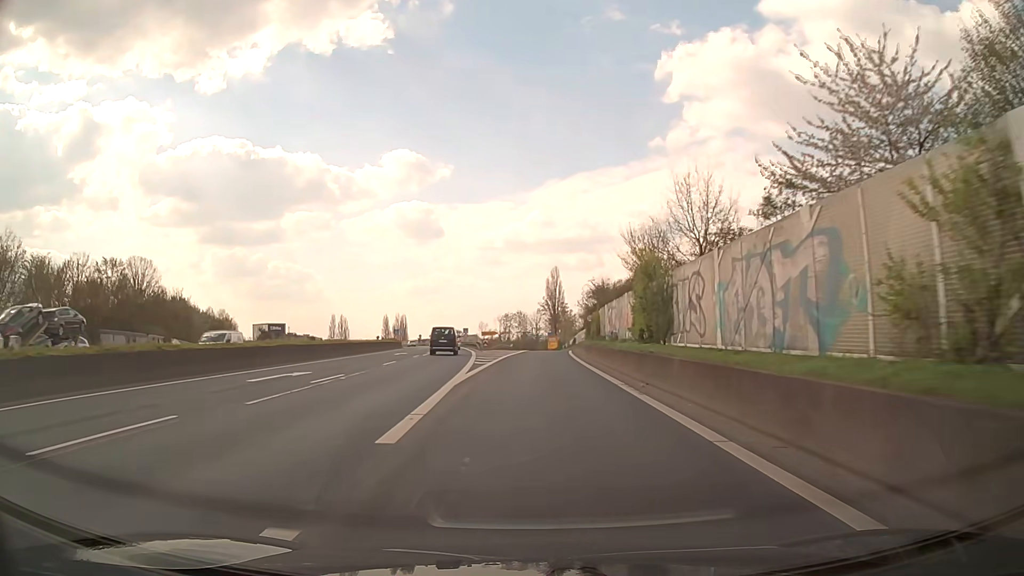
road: trunk_link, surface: asphalt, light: Day
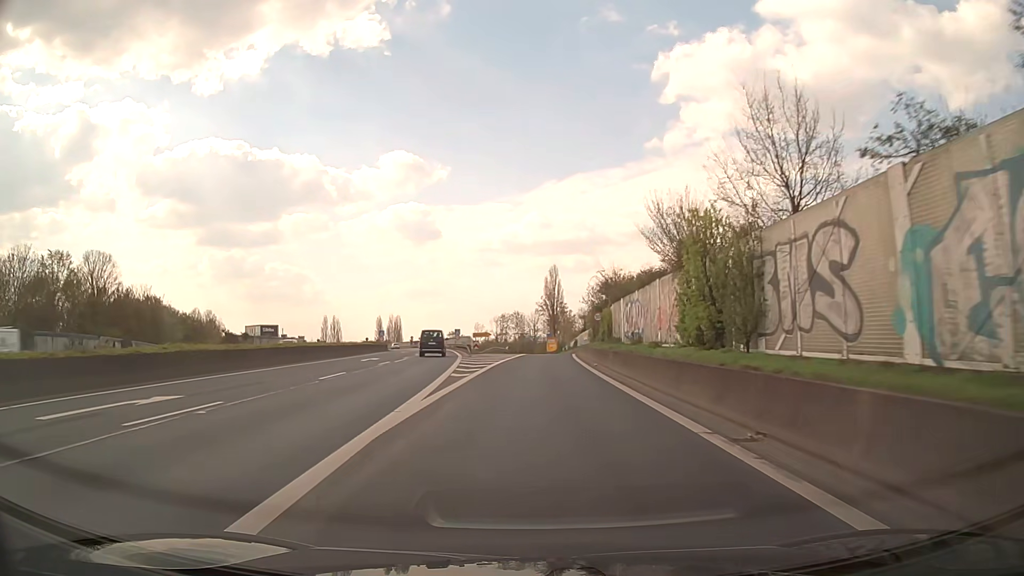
(0.0, +9.2) m; 0°
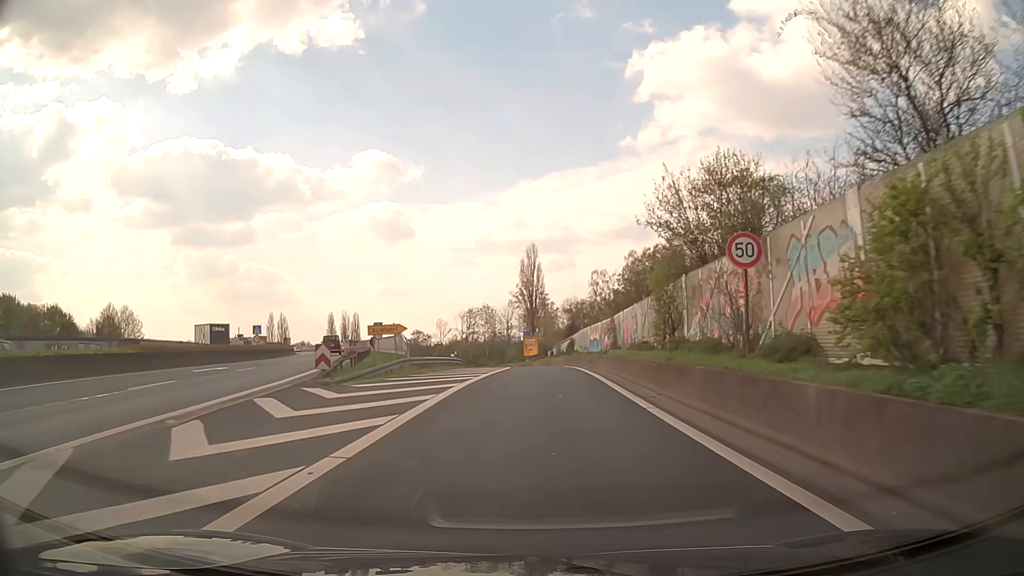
(+0.7, +40.7) m; +2°
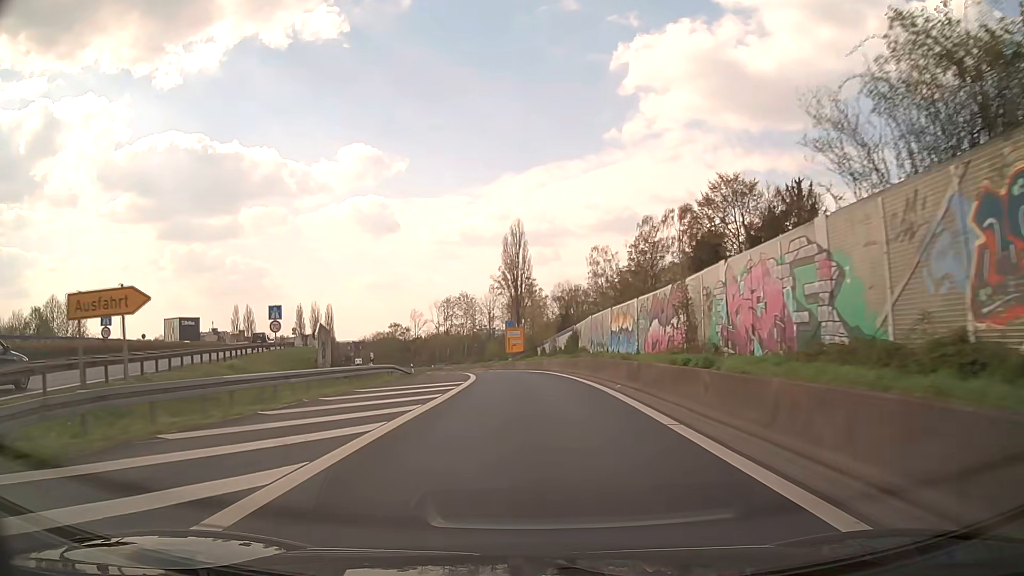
(+0.3, +23.1) m; +1°
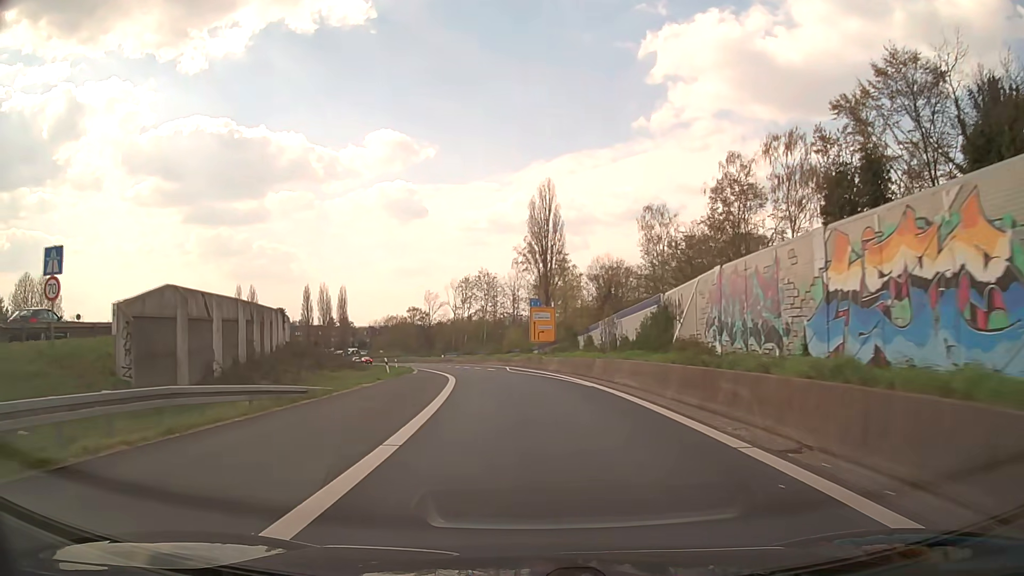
(-0.3, +23.0) m; -2°
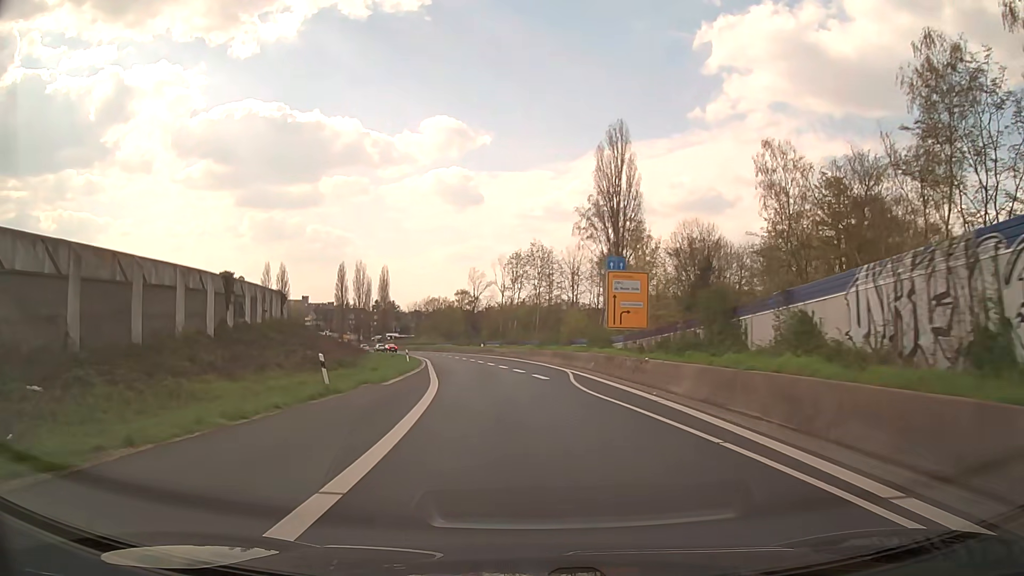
(-1.0, +23.2) m; -5°
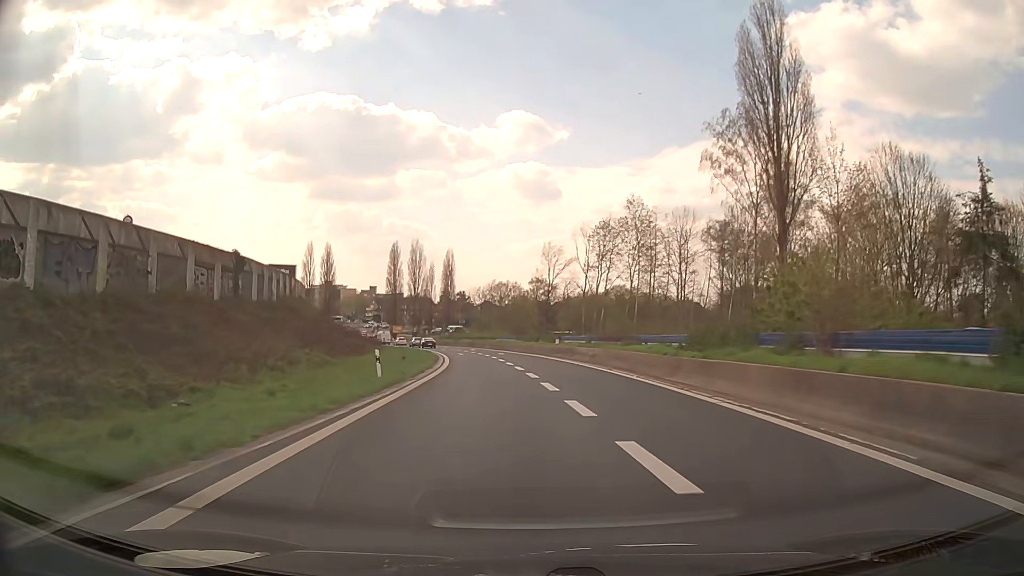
(-1.8, +31.4) m; -7°
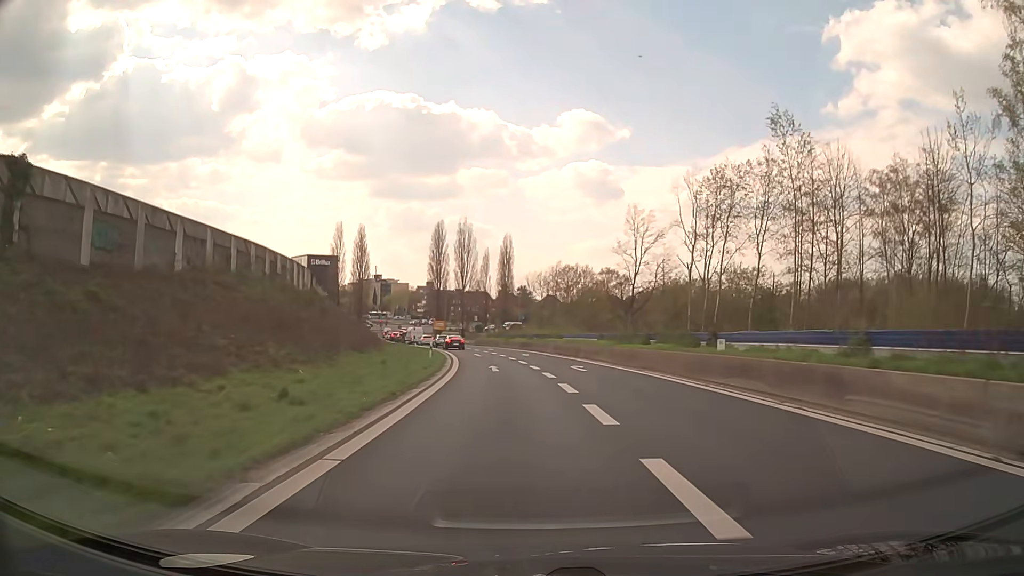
(-1.5, +31.4) m; -5°
(0, +10) (0, +20) (-1, +30) (-2, +40) (-3, +50) (-4, +60) (-4, +70) (-6, +80) (-8, +89) (-11, +99) m
